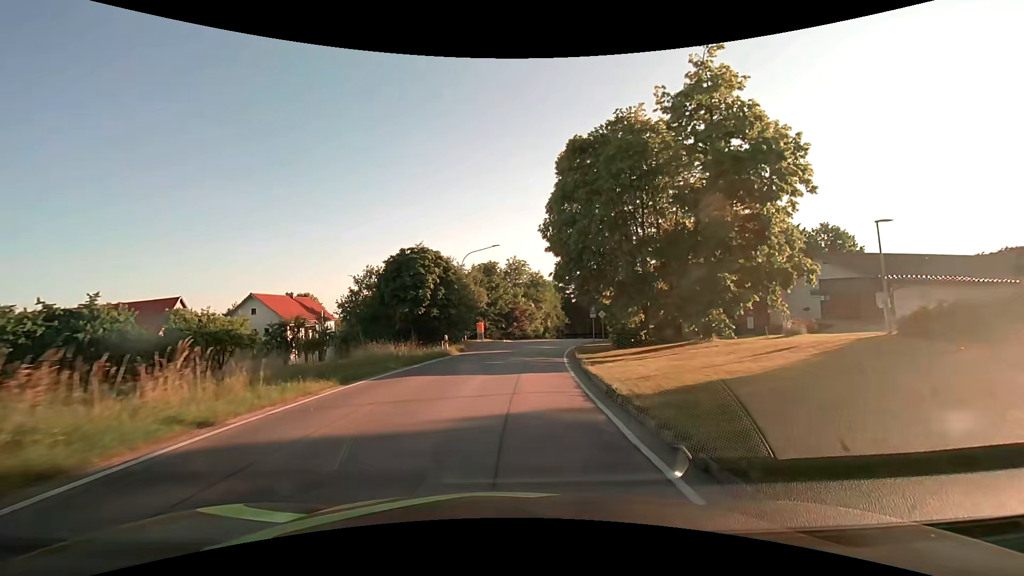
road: secondary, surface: asphalt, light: Day
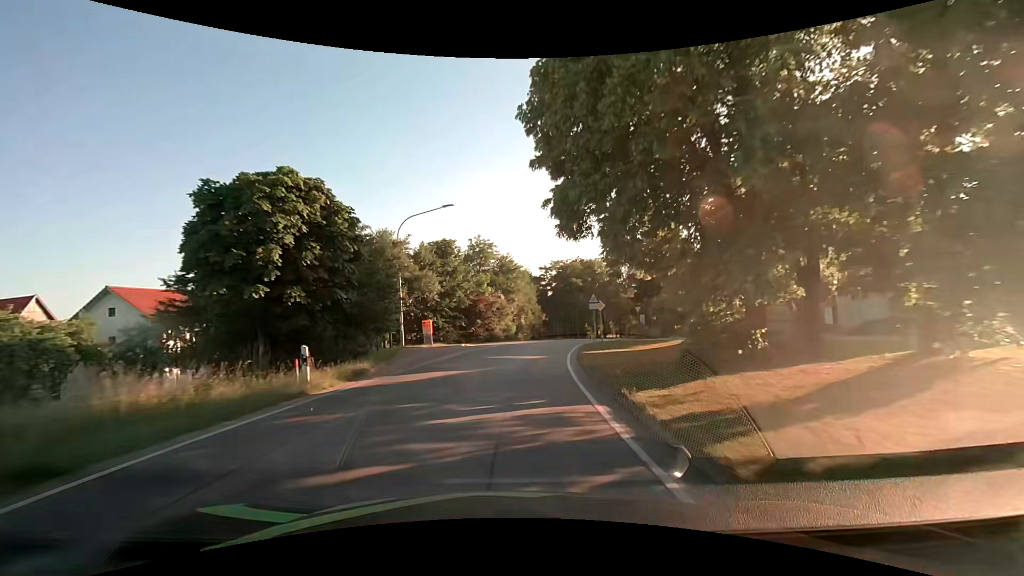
(+0.5, +15.5) m; +3°
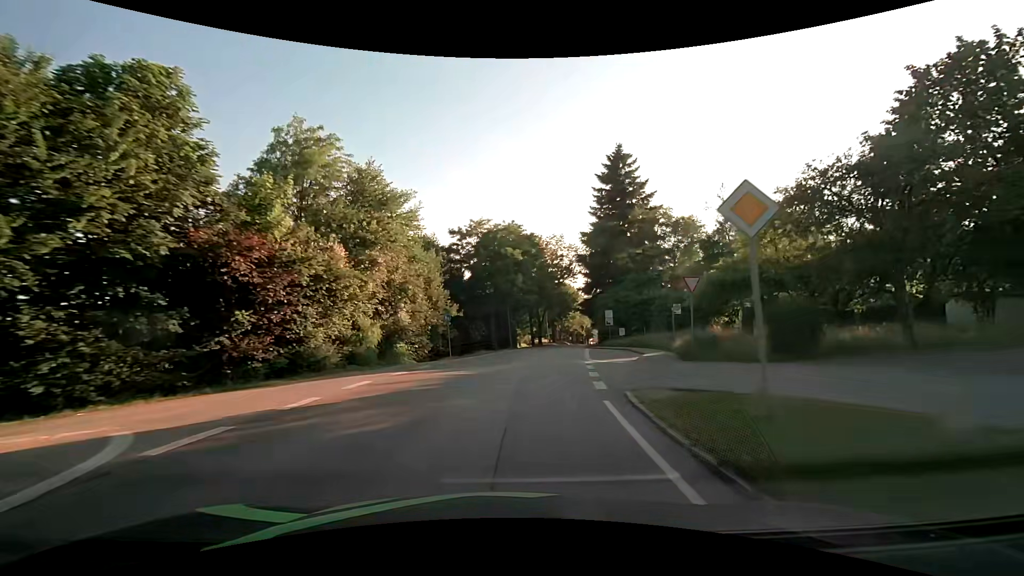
(+2.3, +30.8) m; +9°
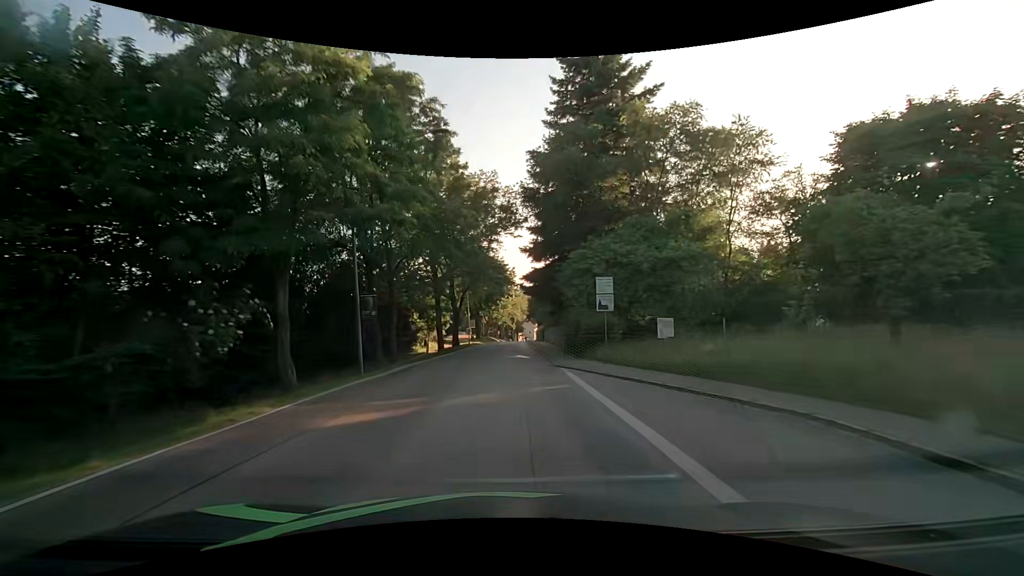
(+2.9, +30.5) m; +9°
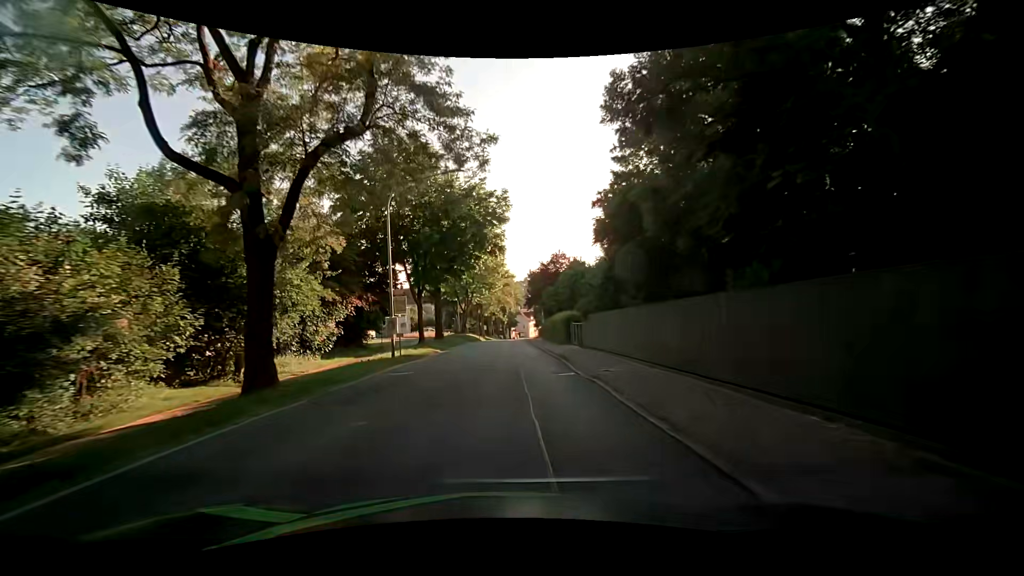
(+0.3, +38.6) m; +1°
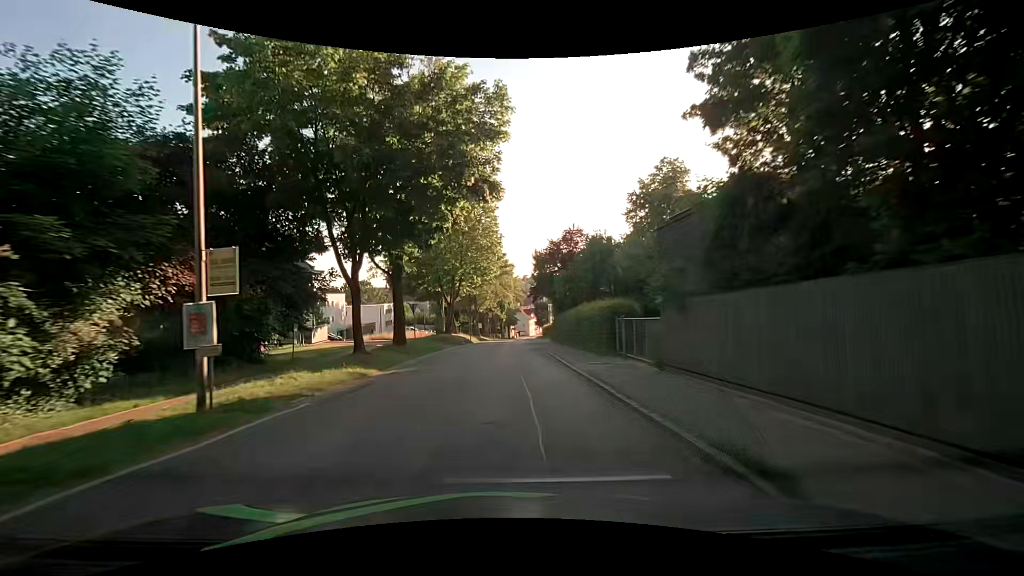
(+0.1, +15.2) m; +1°
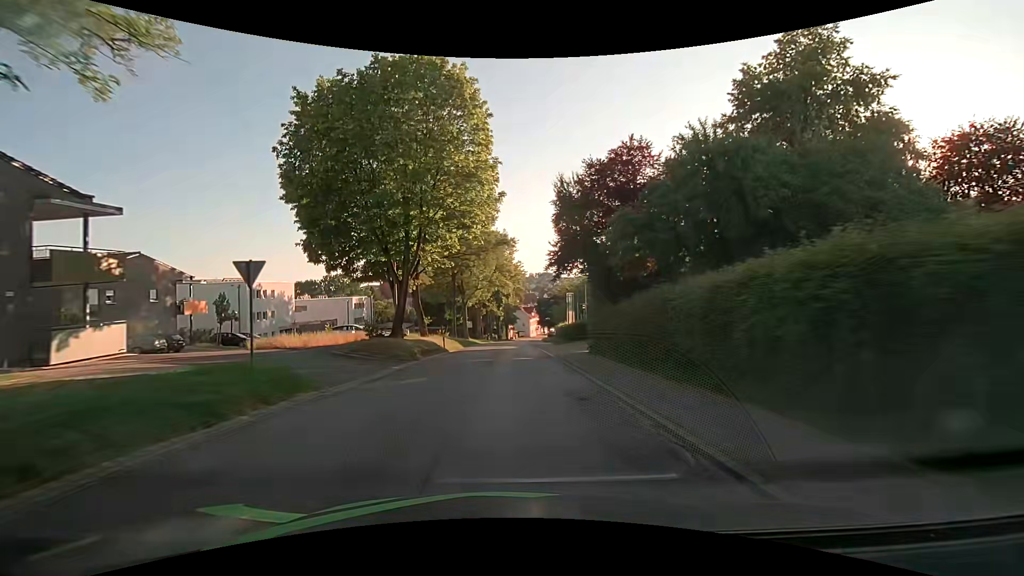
(-0.2, +22.8) m; -1°
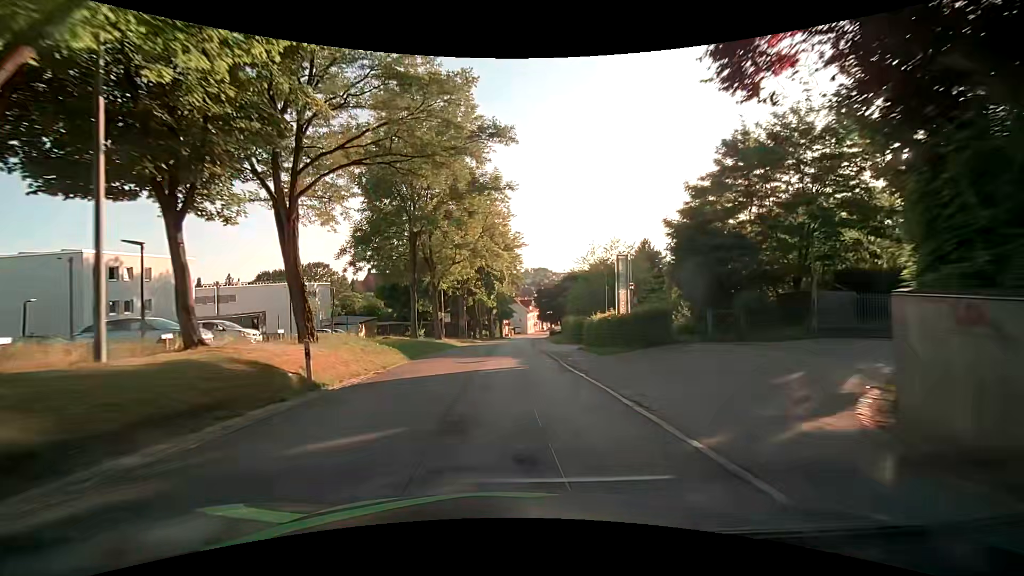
(+0.4, +22.9) m; +1°
(0, +10) (0, +20) (0, +30) (+1, +40) (+1, +50) (+1, +60) (+2, +70) (+3, +80) (+4, +90) (+5, +100) m
